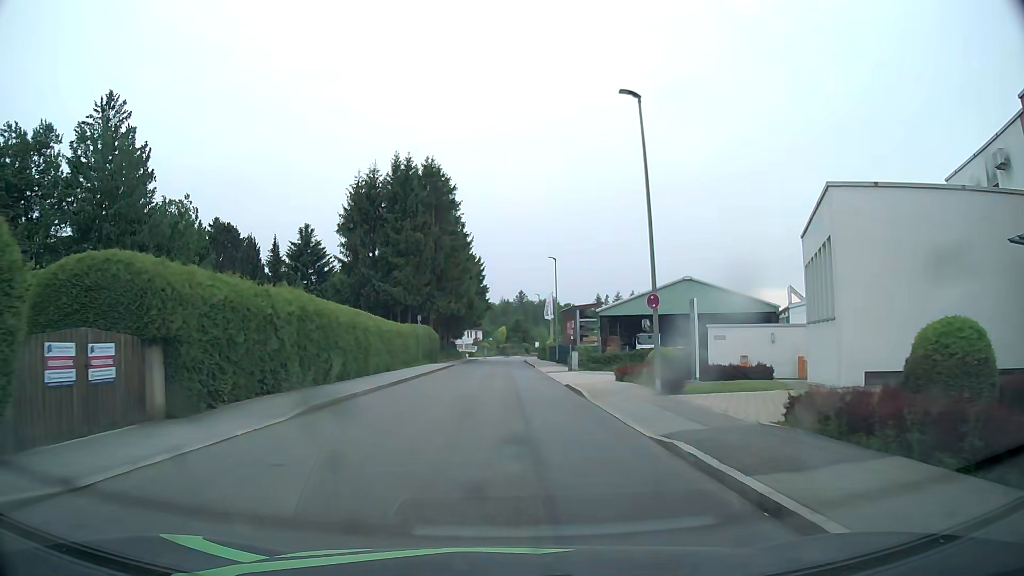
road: residential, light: Day
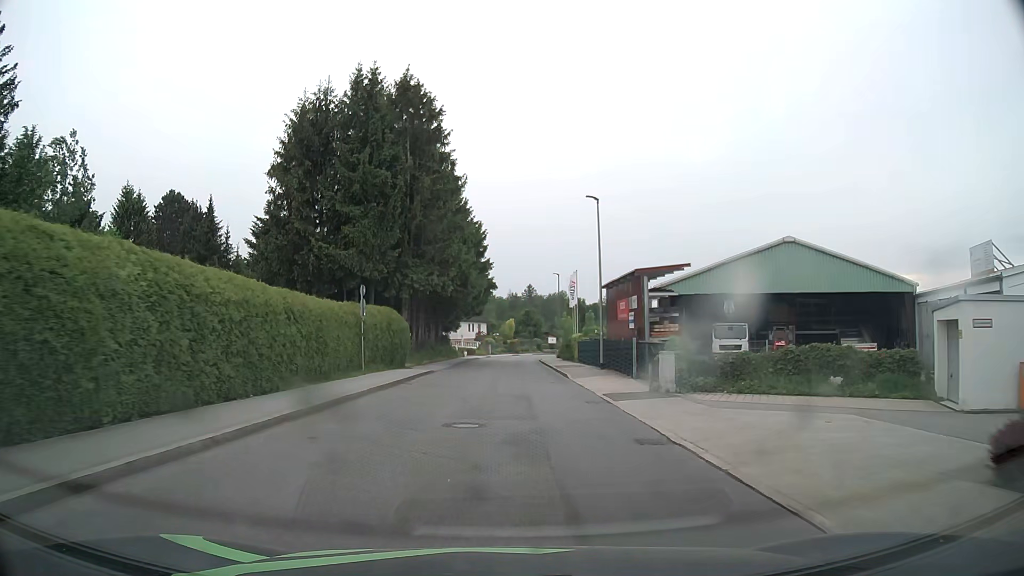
(-0.1, +20.9) m; -1°
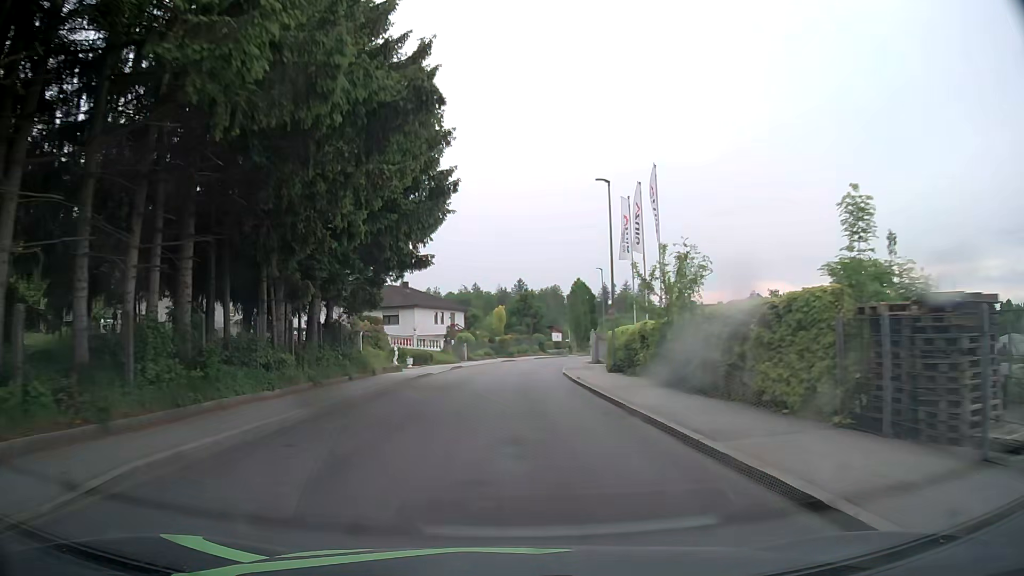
(+0.2, +37.7) m; +2°
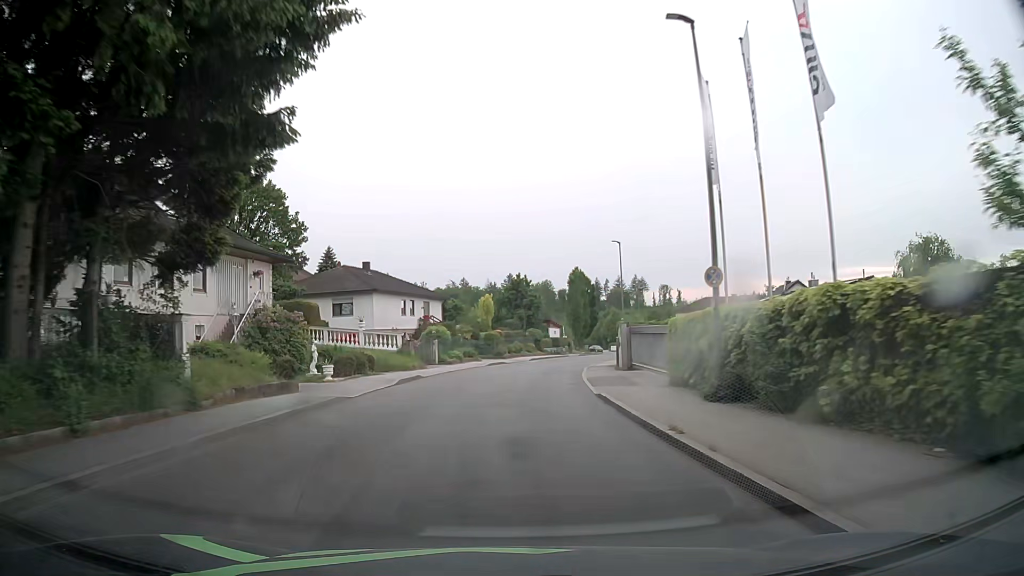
(-0.1, +15.3) m; 0°
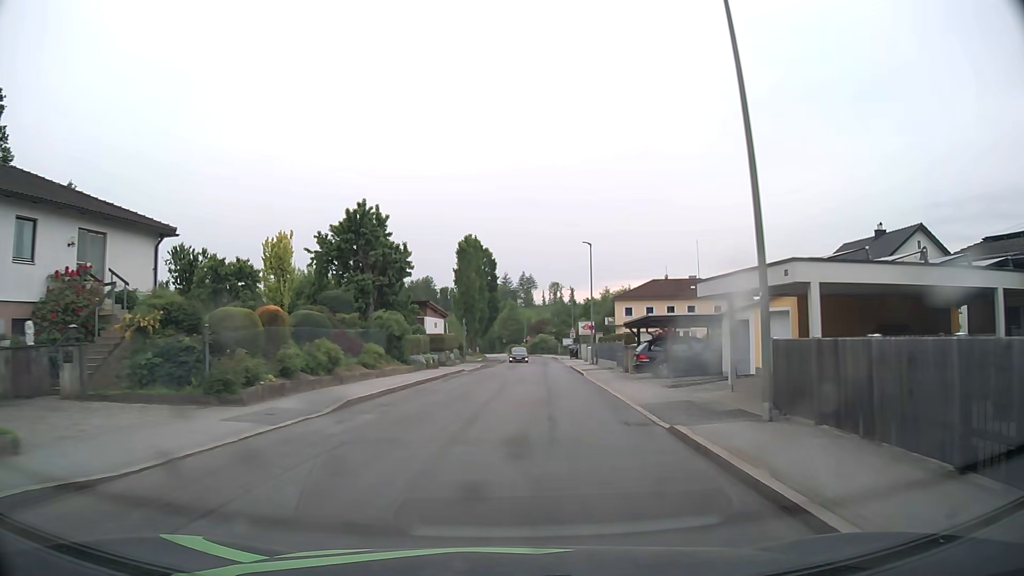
(+2.6, +38.2) m; +10°
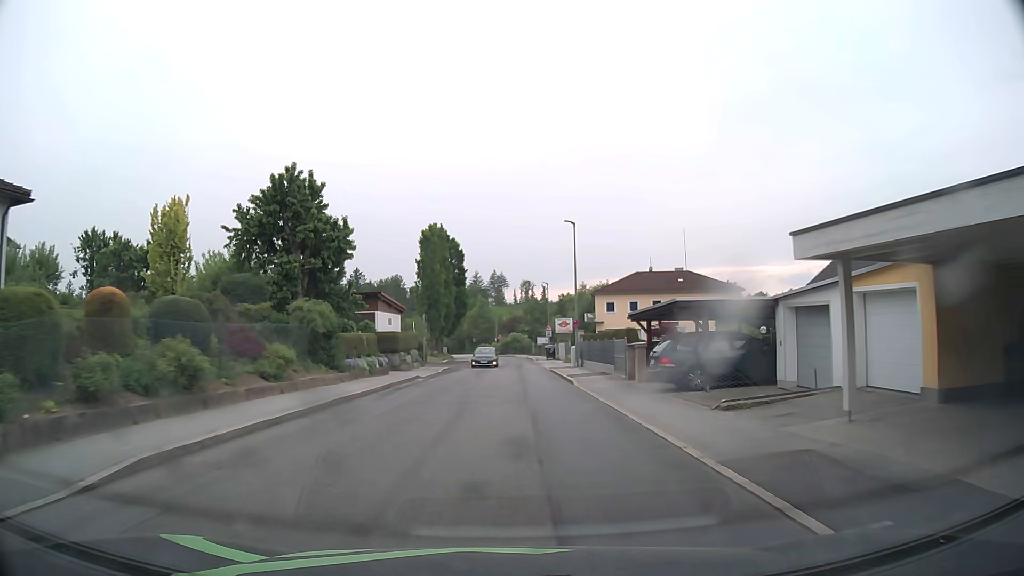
(+0.2, +7.6) m; +3°
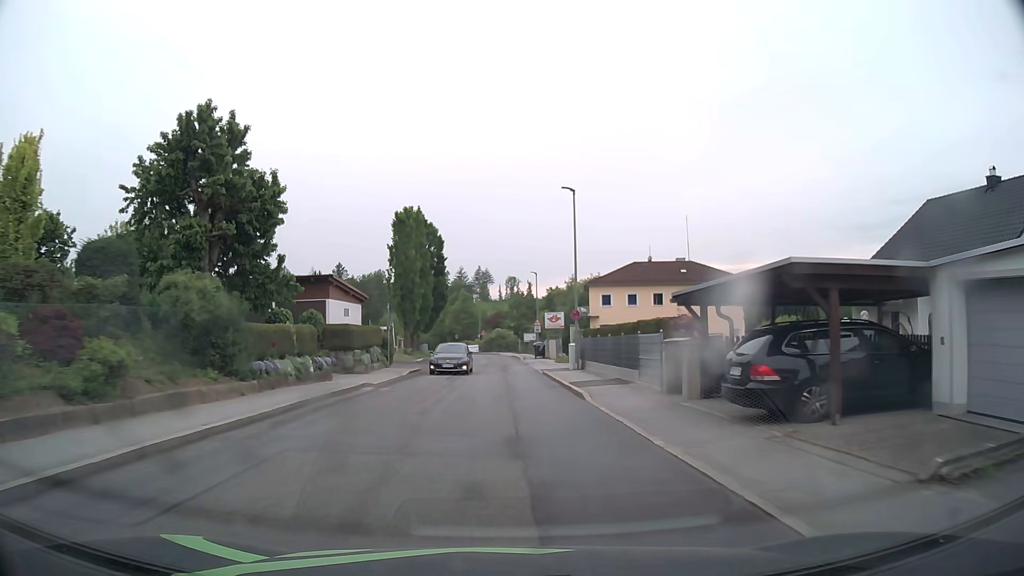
(+0.1, +7.7) m; +1°
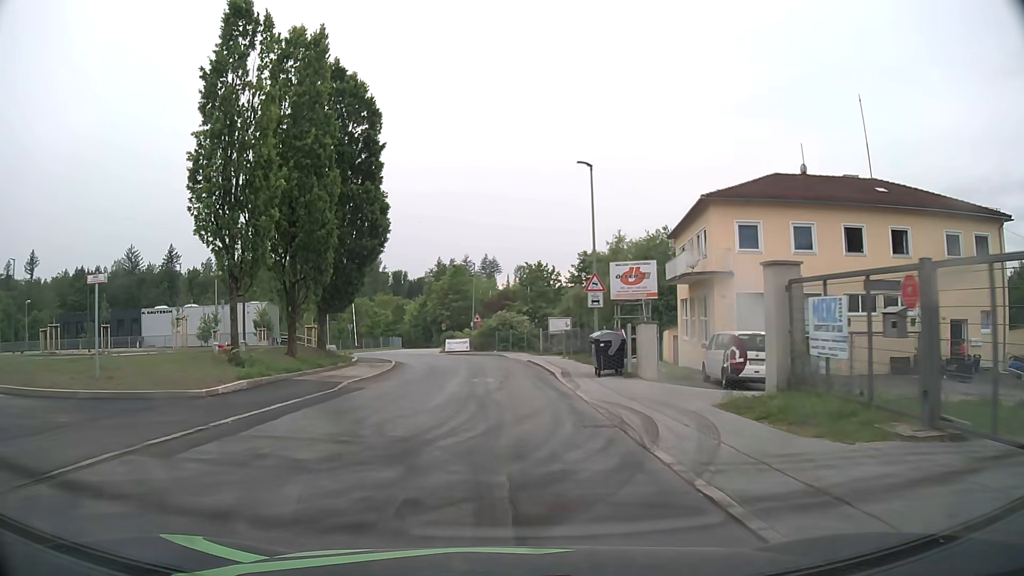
(-0.1, +38.3) m; -1°
(0, +10) (0, +20) (0, +30) (-1, +40) (-4, +50) (-10, +58) (-18, +63) (-27, +66) (-37, +67) (-47, +68) m
